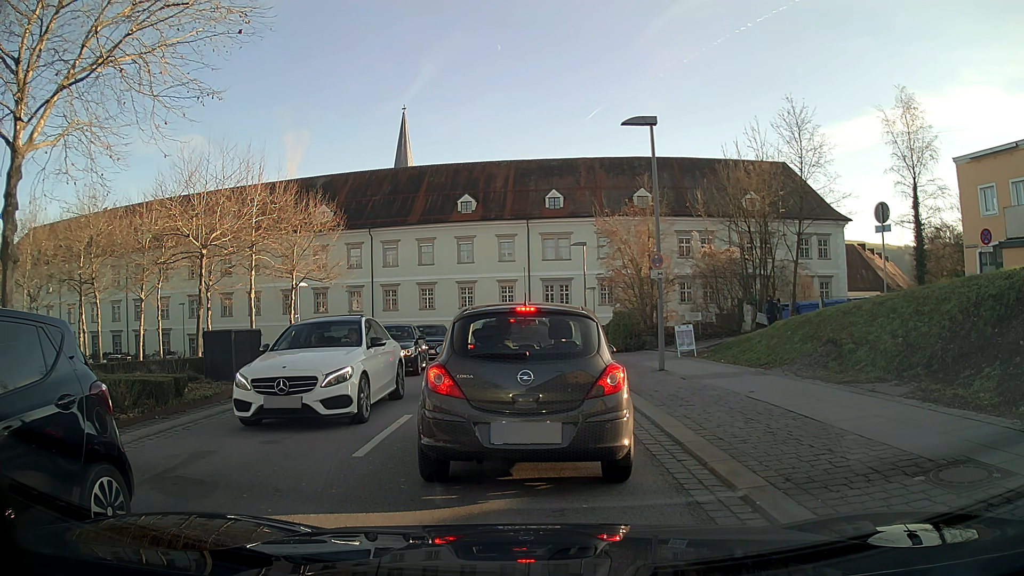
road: tertiary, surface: asphalt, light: Day
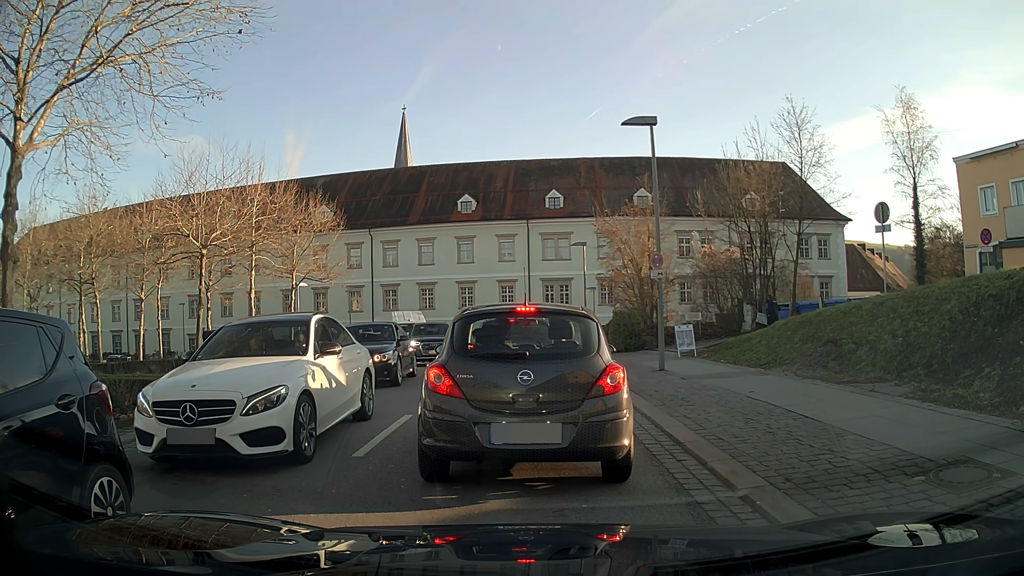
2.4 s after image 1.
(0.0, 0.0) m; 0°
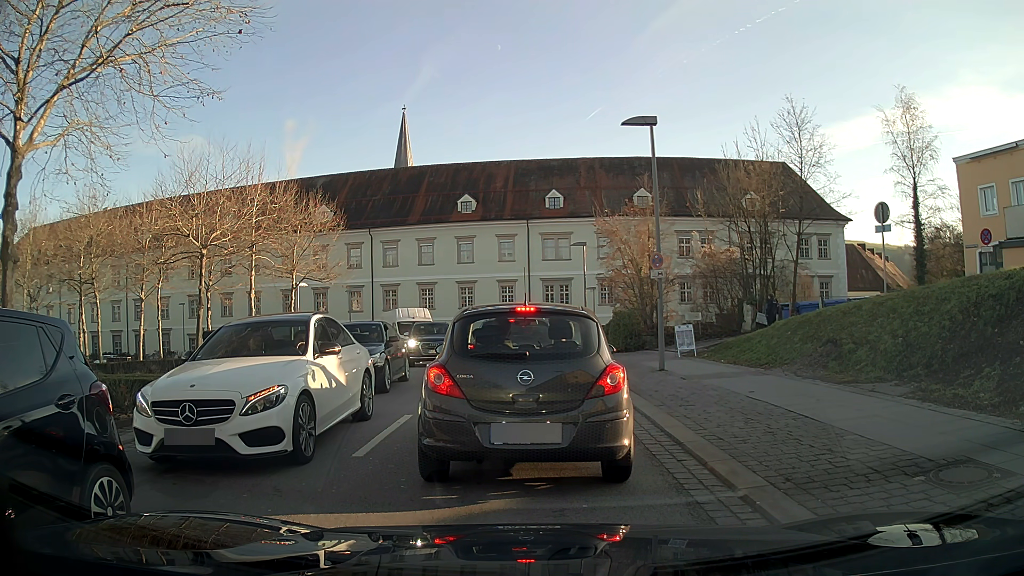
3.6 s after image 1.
(0.0, 0.0) m; 0°
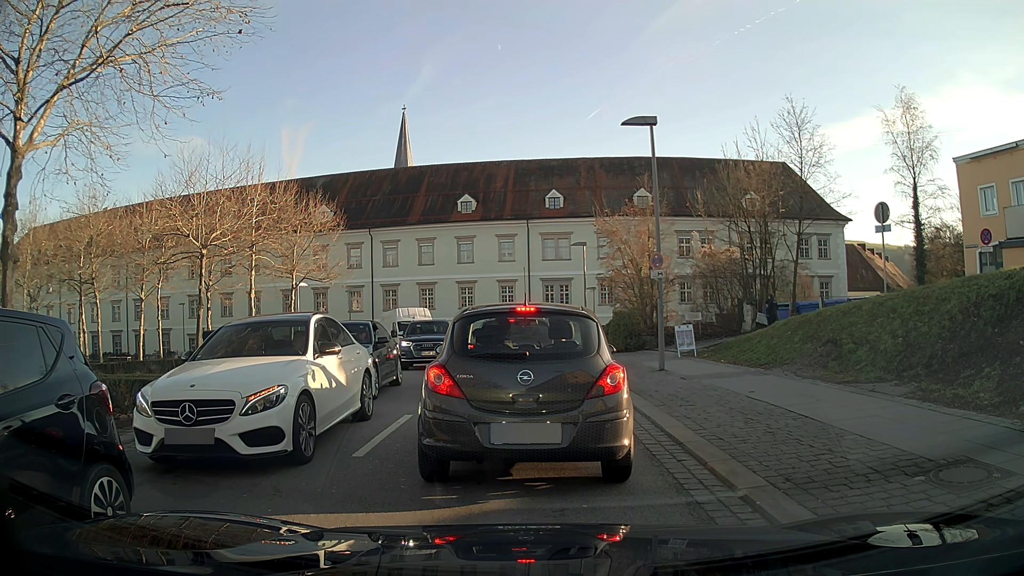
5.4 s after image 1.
(0.0, 0.0) m; 0°
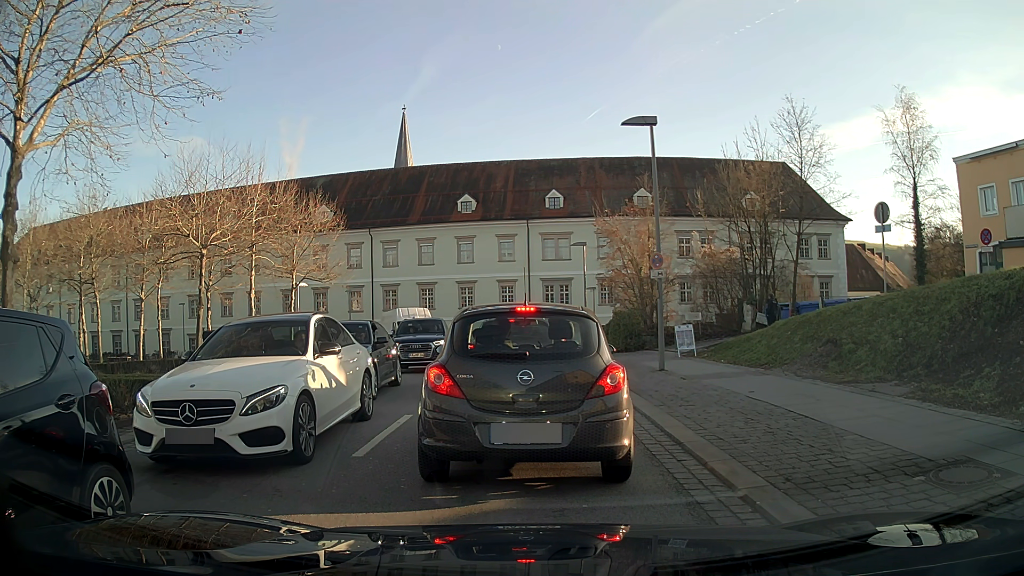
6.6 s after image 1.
(0.0, 0.0) m; 0°
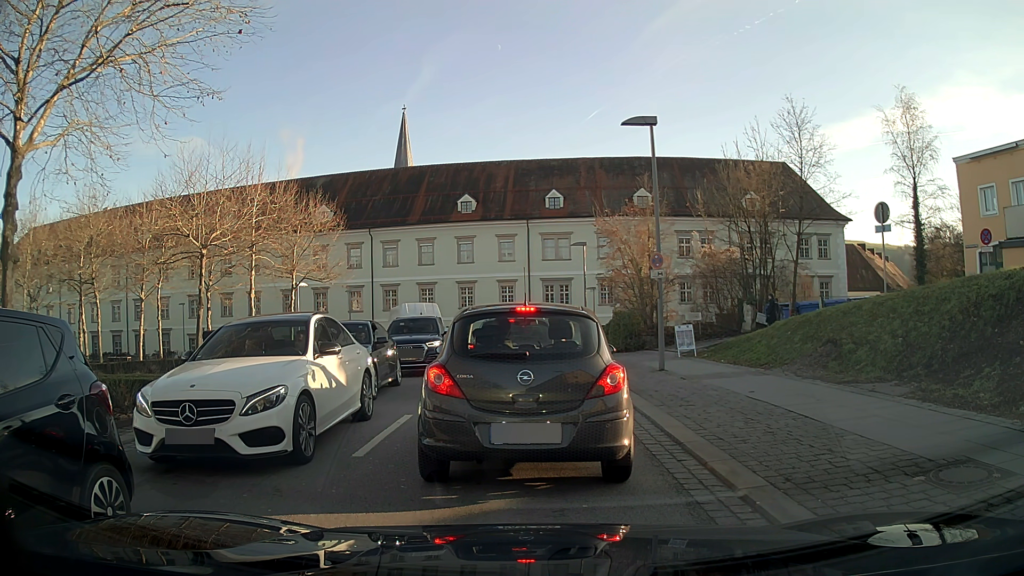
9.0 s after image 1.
(0.0, 0.0) m; 0°
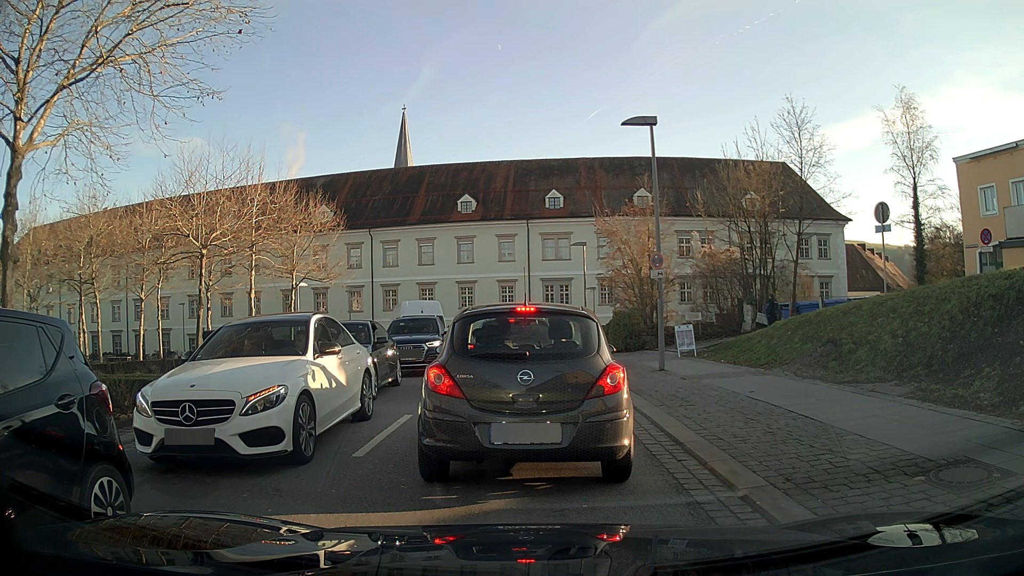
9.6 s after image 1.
(0.0, 0.0) m; 0°
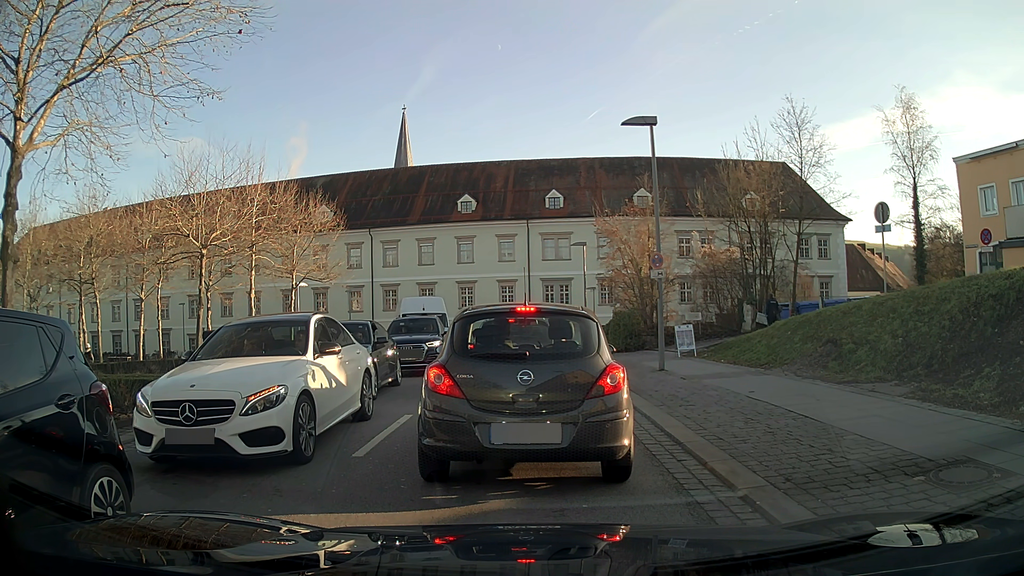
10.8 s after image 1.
(0.0, 0.0) m; 0°
